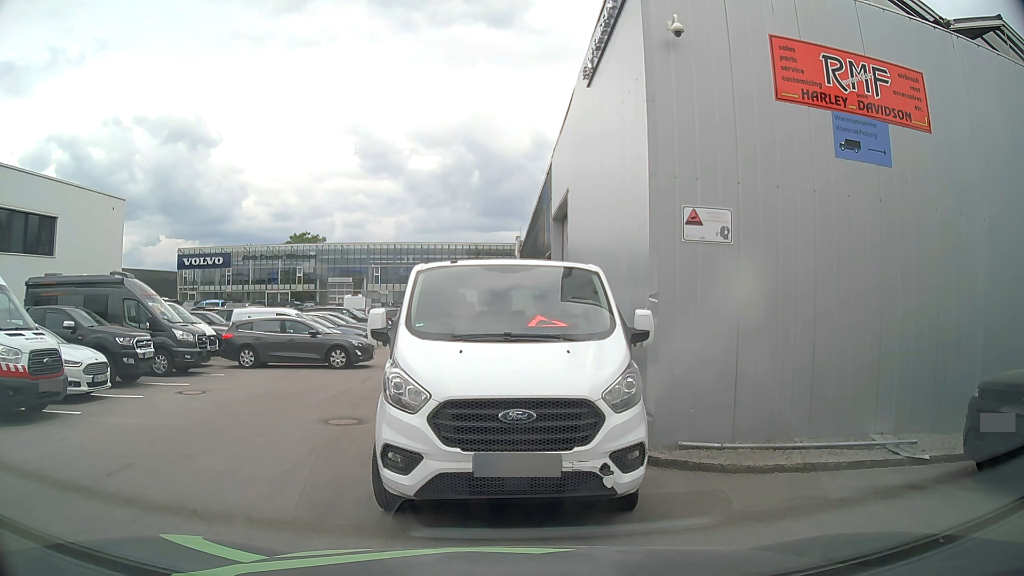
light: Day
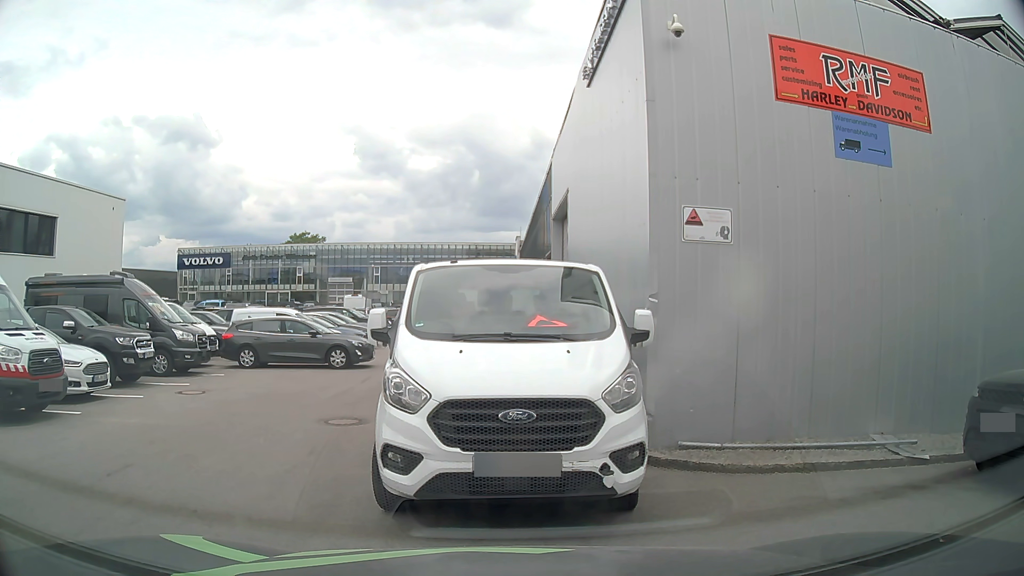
(0.0, 0.0) m; 0°
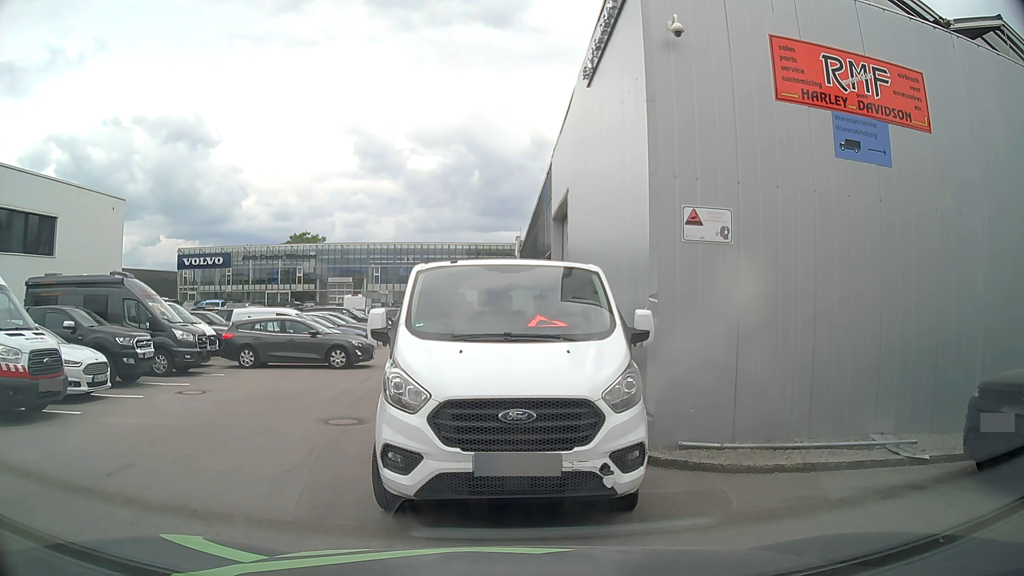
(0.0, 0.0) m; 0°
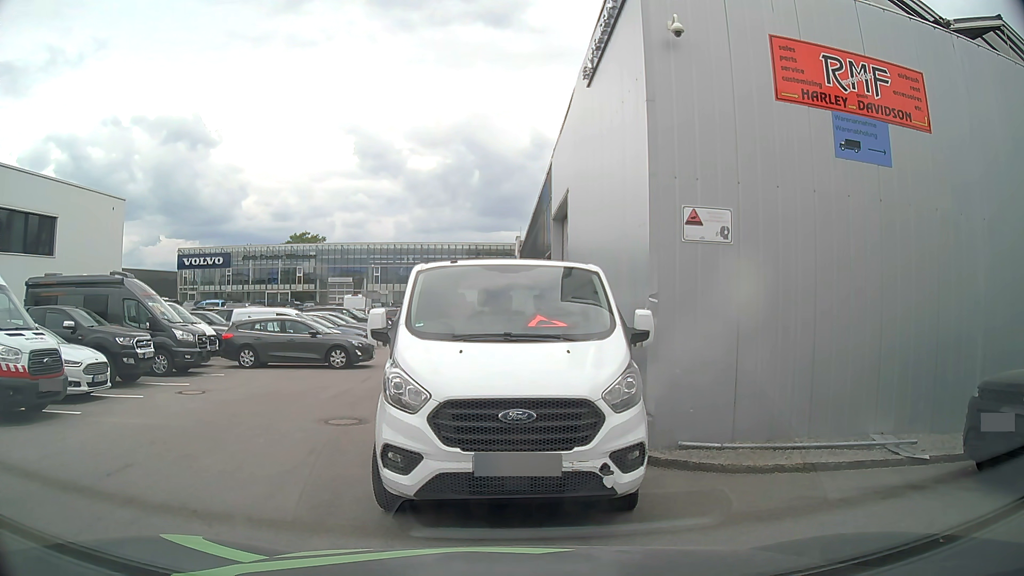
(0.0, 0.0) m; 0°
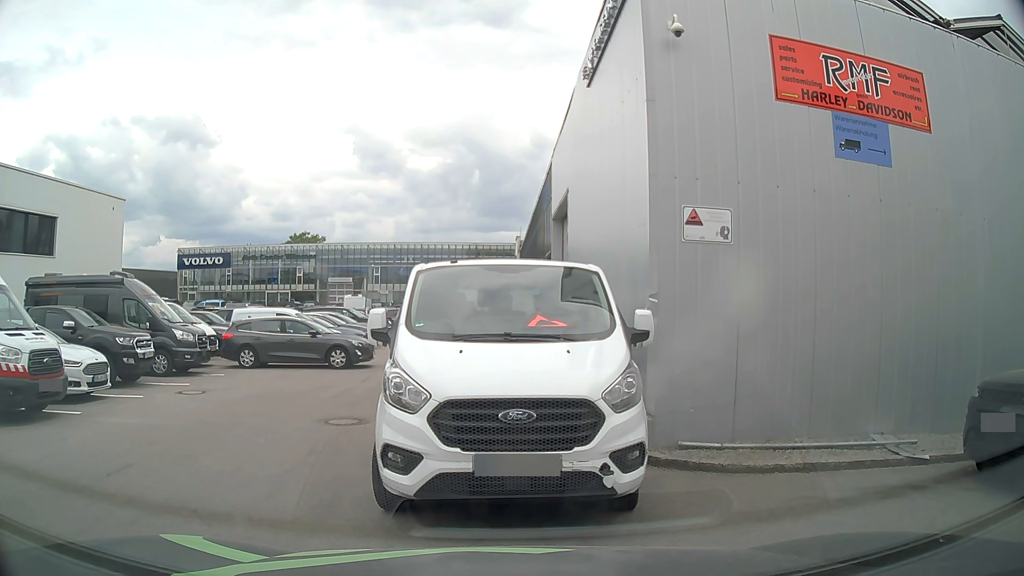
(0.0, 0.0) m; 0°
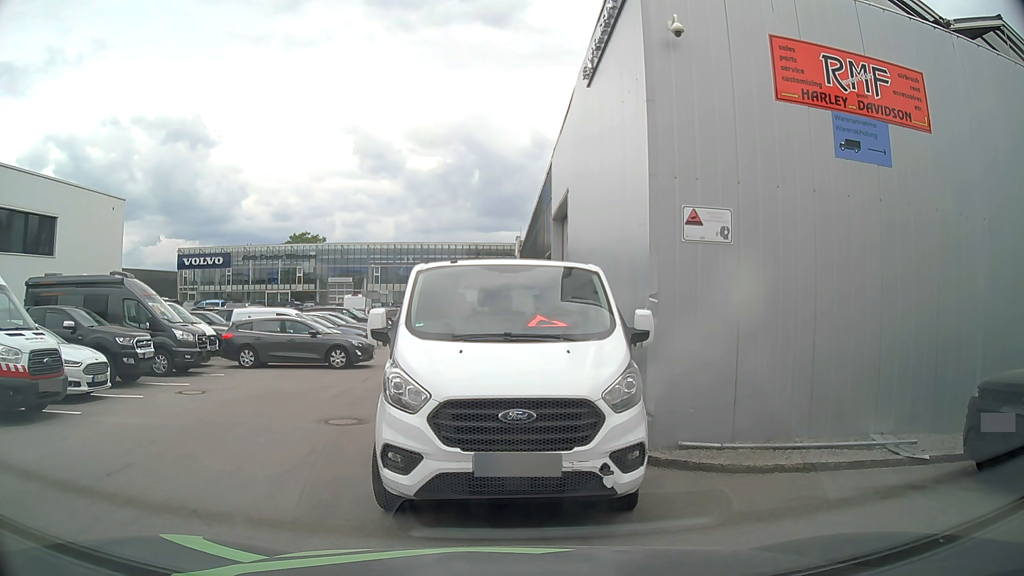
(0.0, 0.0) m; 0°
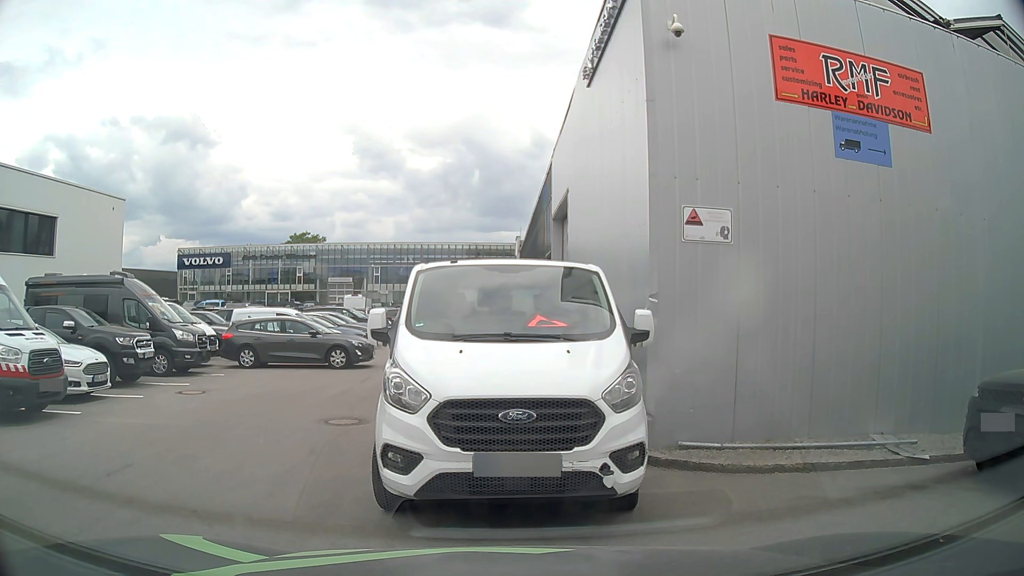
(0.0, 0.0) m; 0°
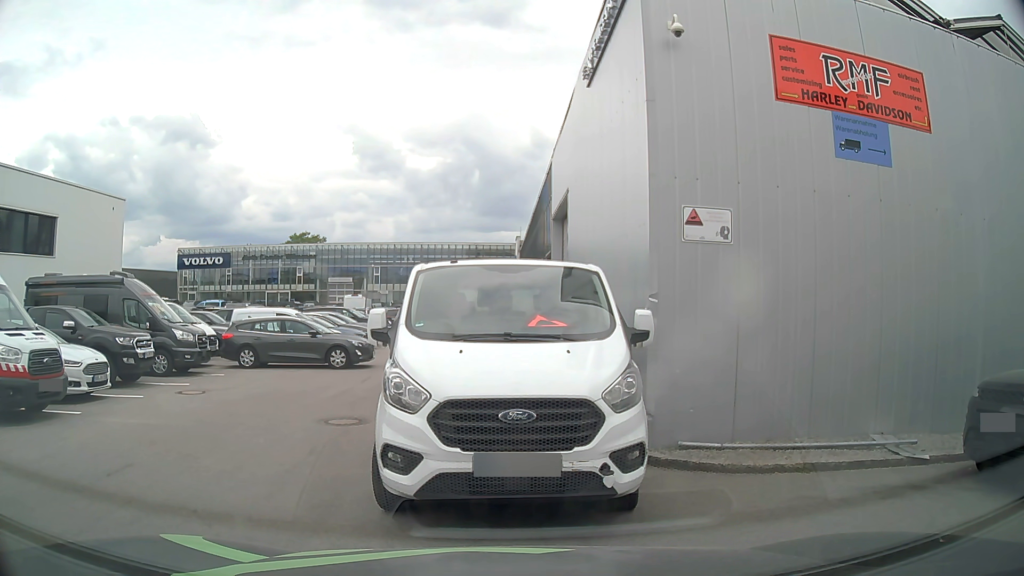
(0.0, 0.0) m; 0°
